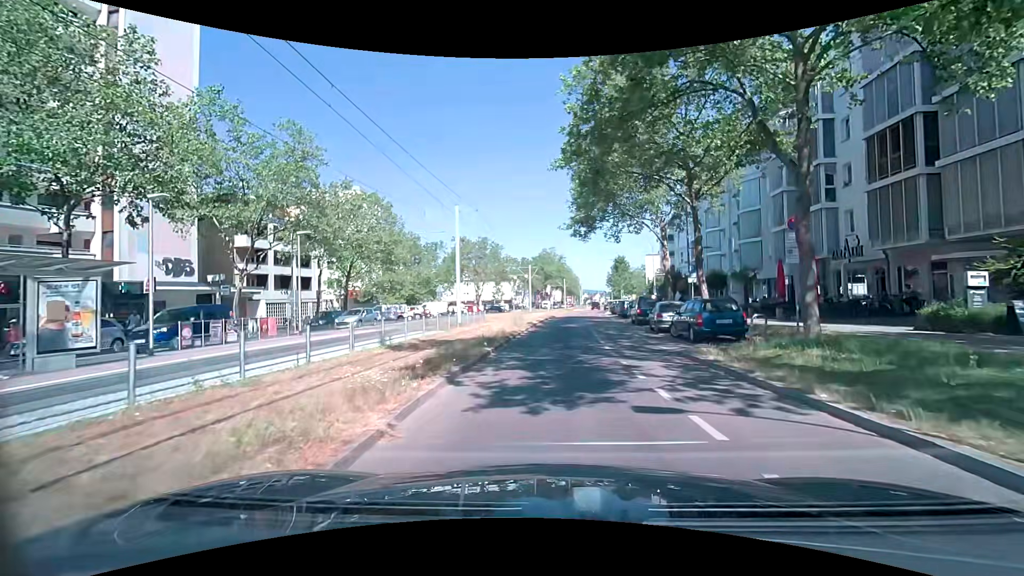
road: tertiary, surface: asphalt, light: Day
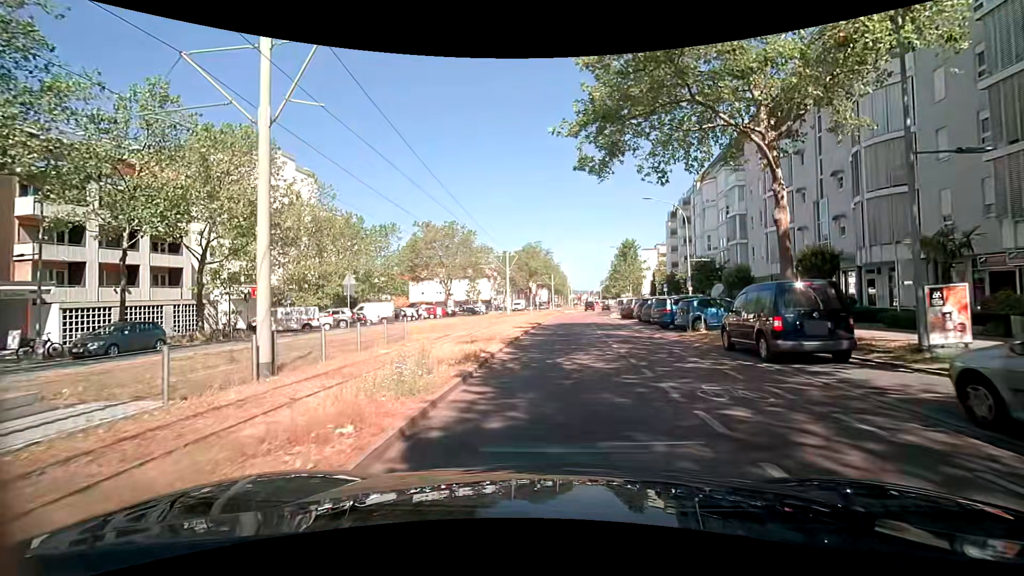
(+0.5, +19.7) m; +2°
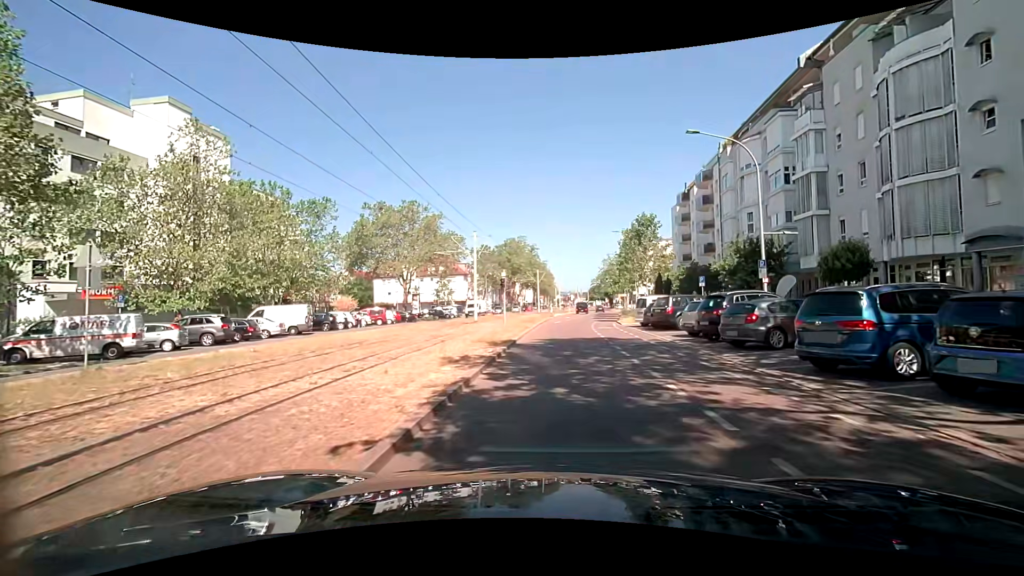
(+0.3, +16.0) m; +2°
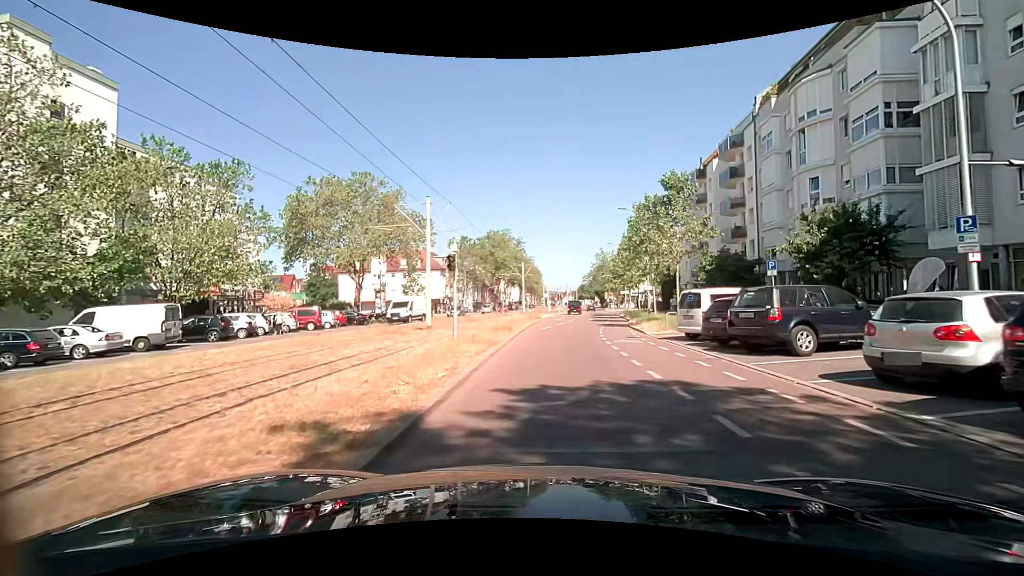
(+0.1, +12.4) m; +2°
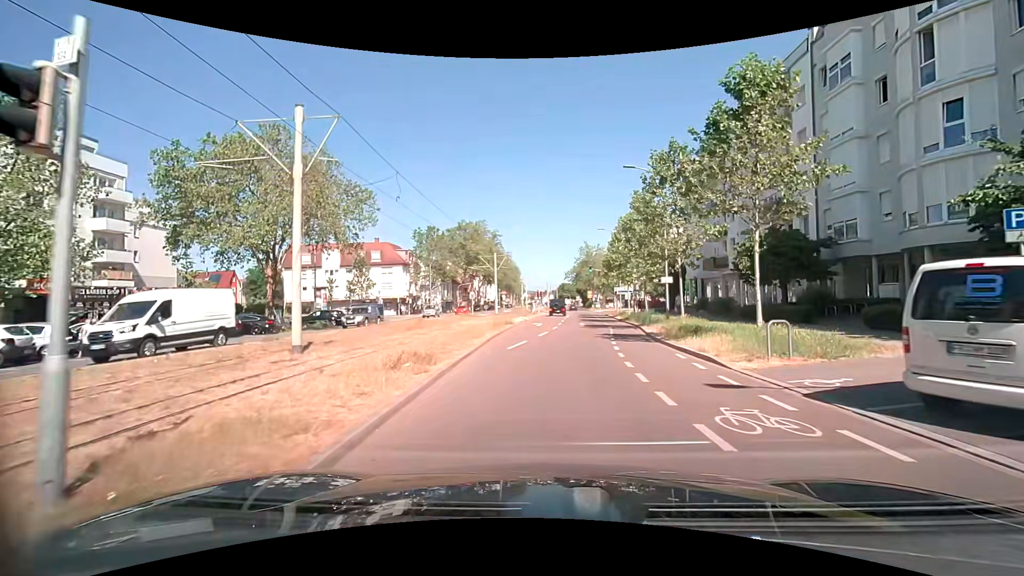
(+0.1, +12.6) m; +1°
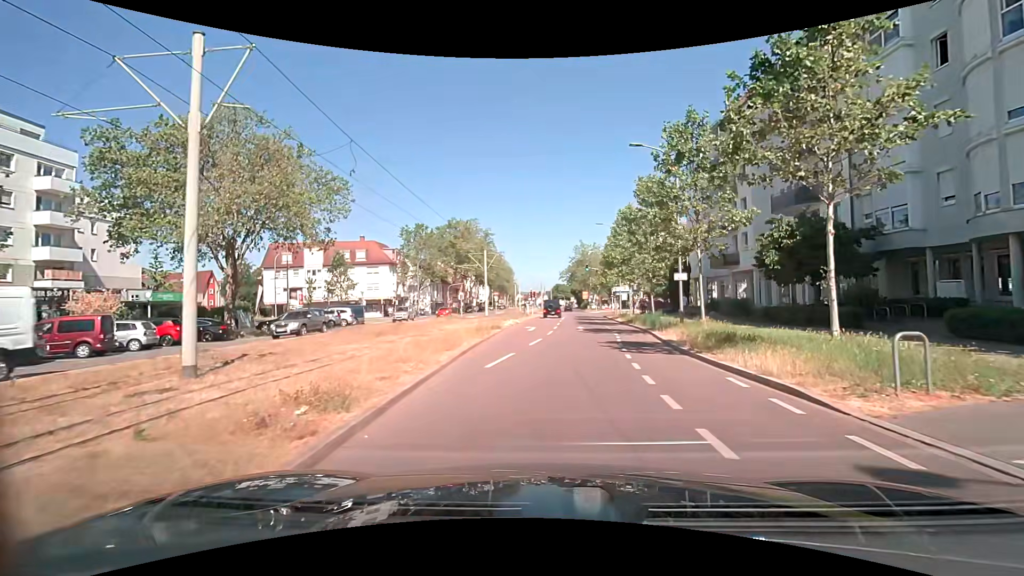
(+0.1, +4.2) m; +1°
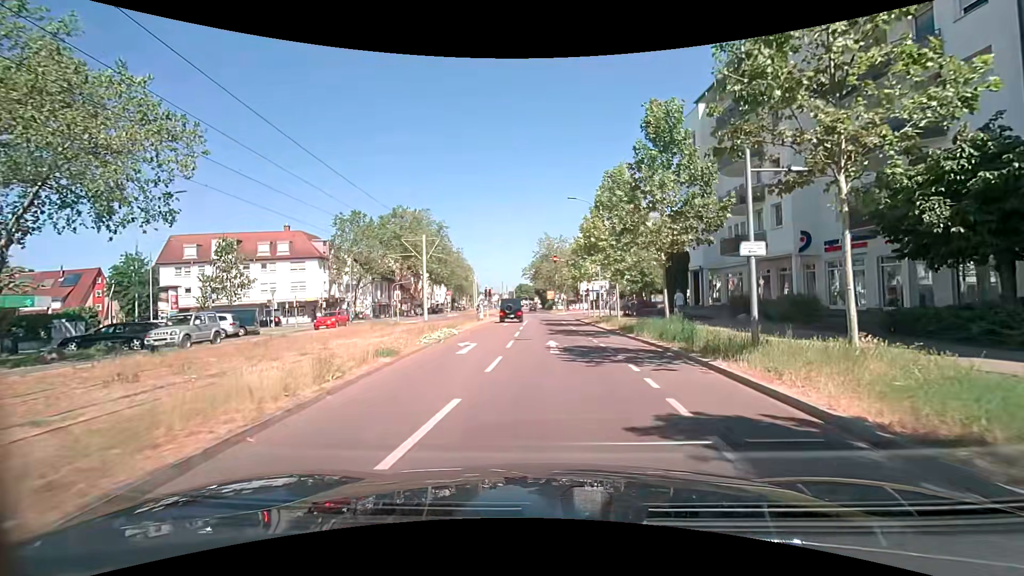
(+0.4, +12.4) m; +6°
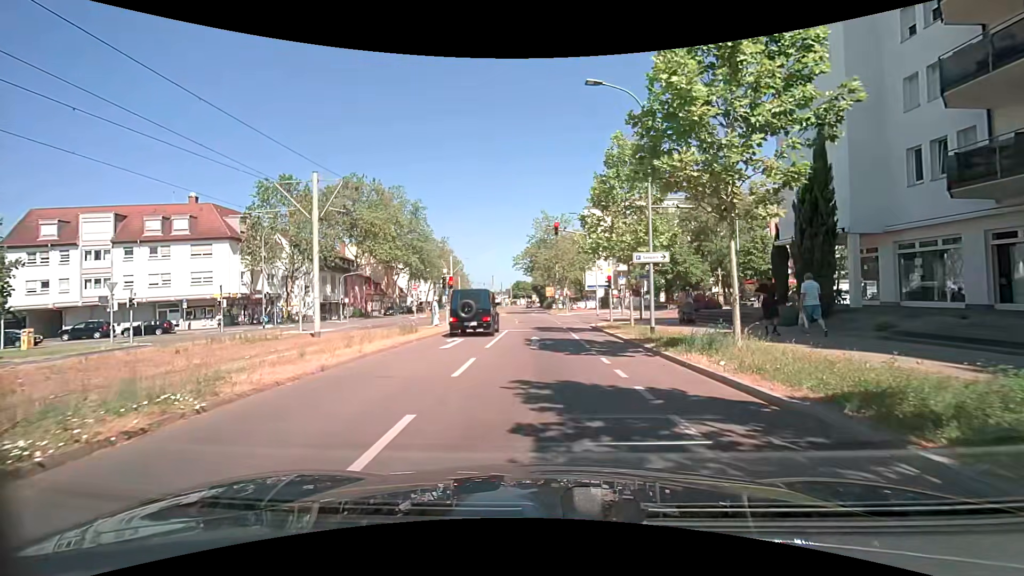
(-0.3, +19.1) m; -1°
